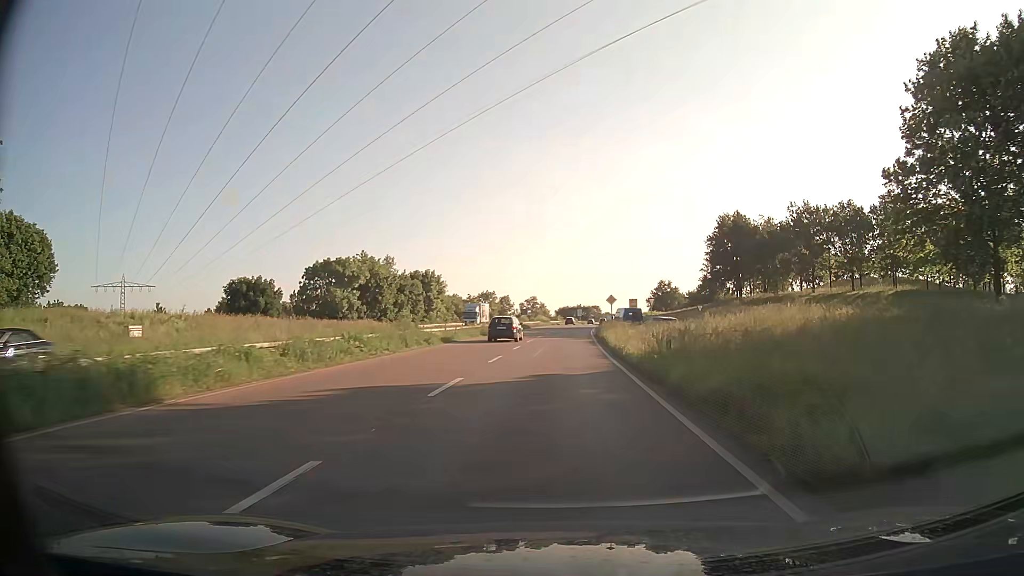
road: trunk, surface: asphalt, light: Day
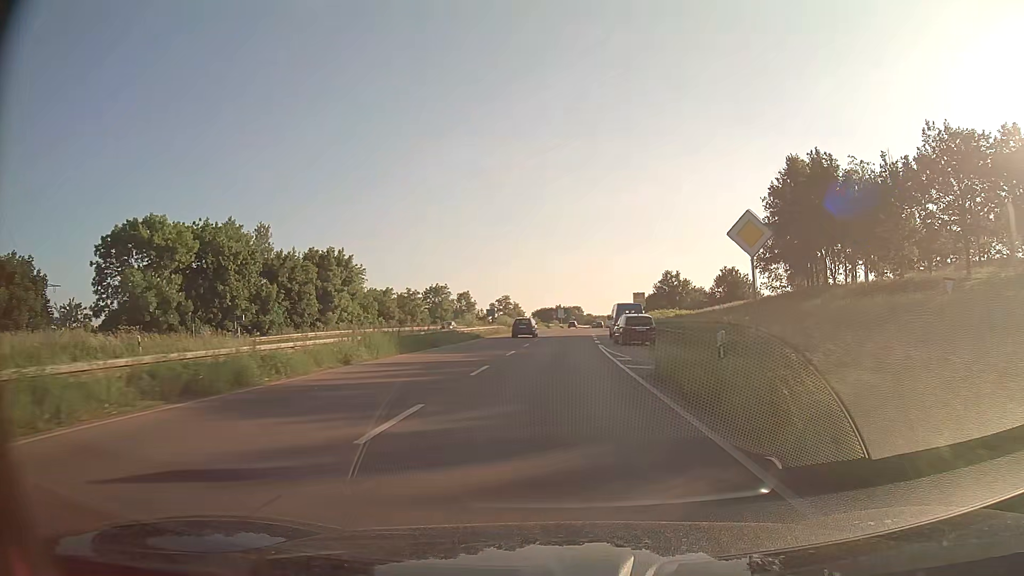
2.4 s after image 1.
(+0.6, +40.0) m; +2°
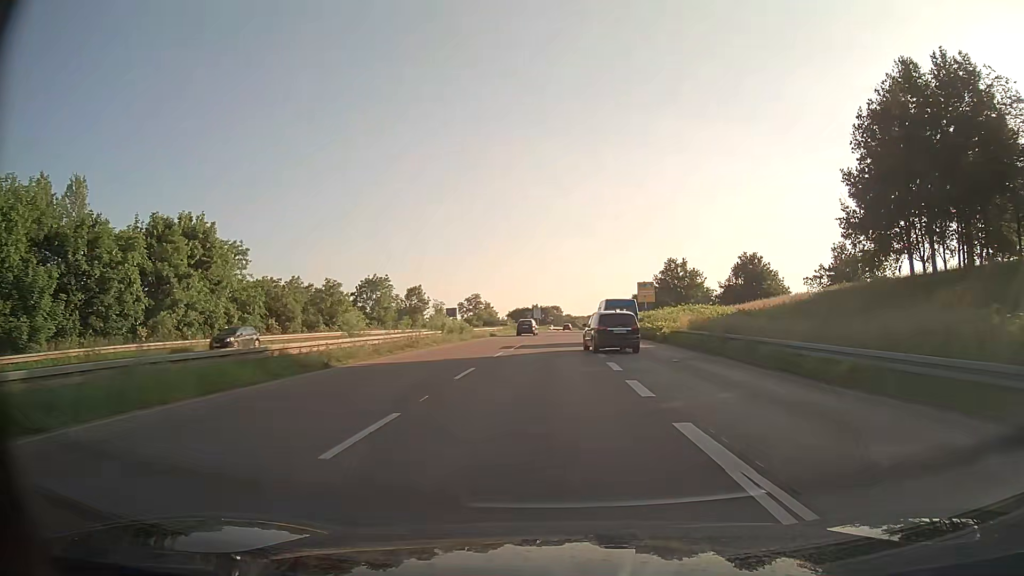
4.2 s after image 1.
(+0.4, +27.7) m; +2°
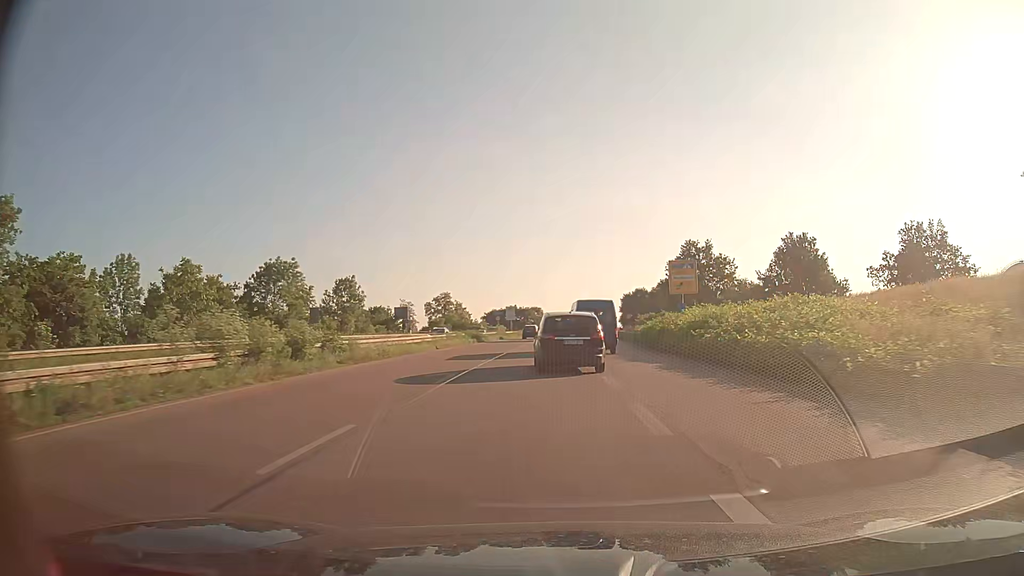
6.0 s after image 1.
(+0.3, +27.7) m; +1°
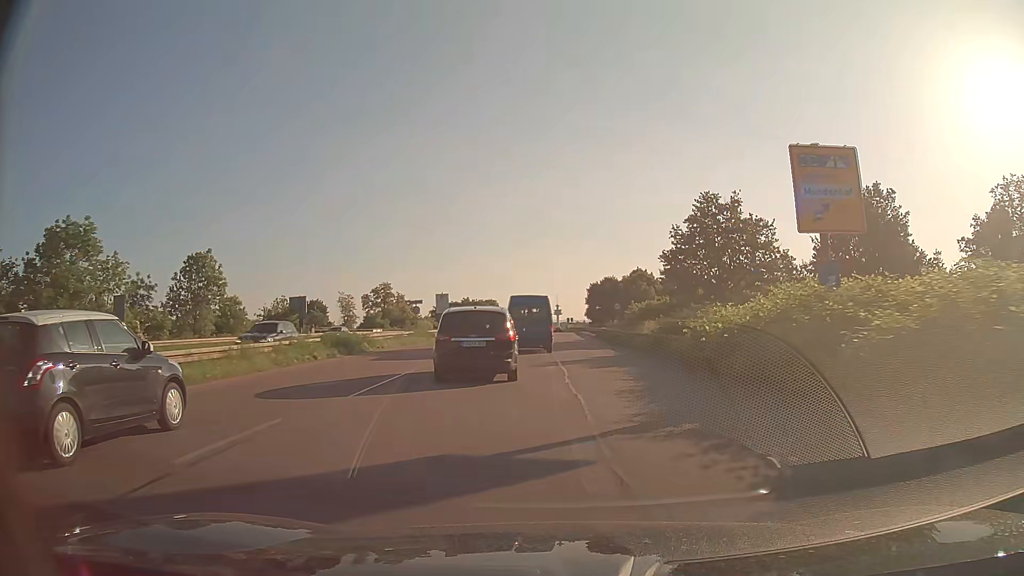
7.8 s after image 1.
(+0.8, +26.6) m; +4°
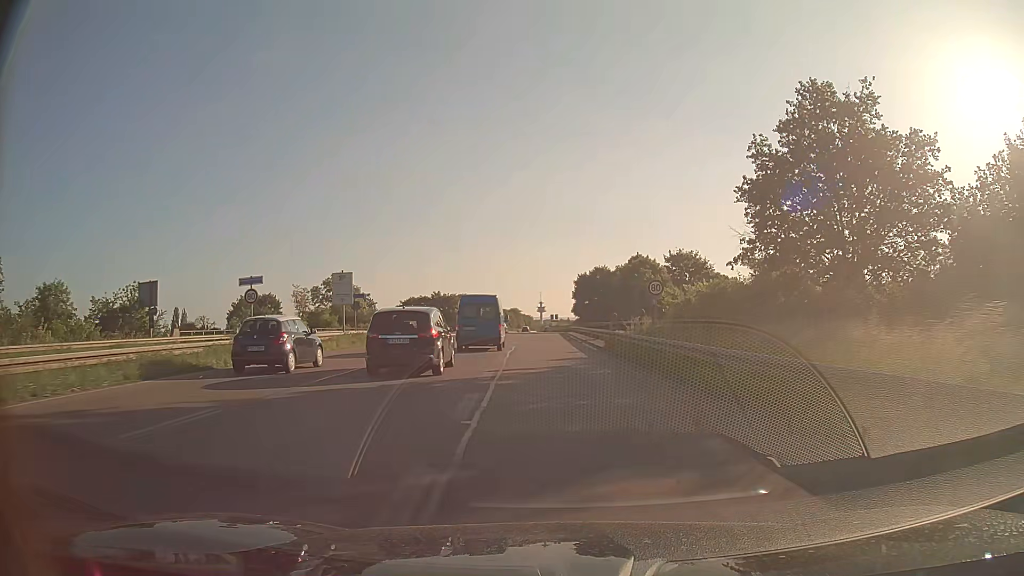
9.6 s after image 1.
(+0.4, +25.9) m; +1°
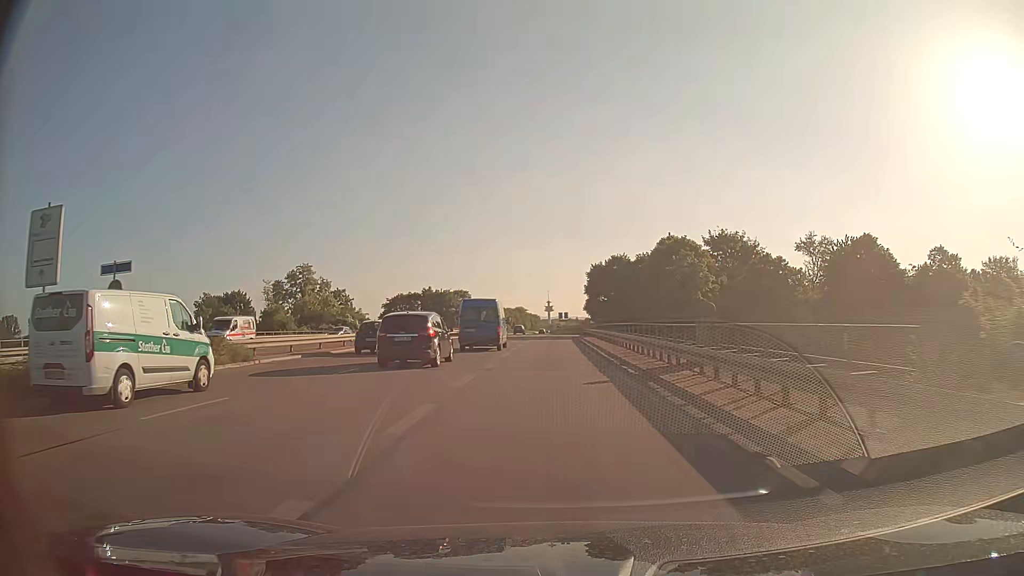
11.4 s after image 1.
(-0.1, +25.1) m; -1°
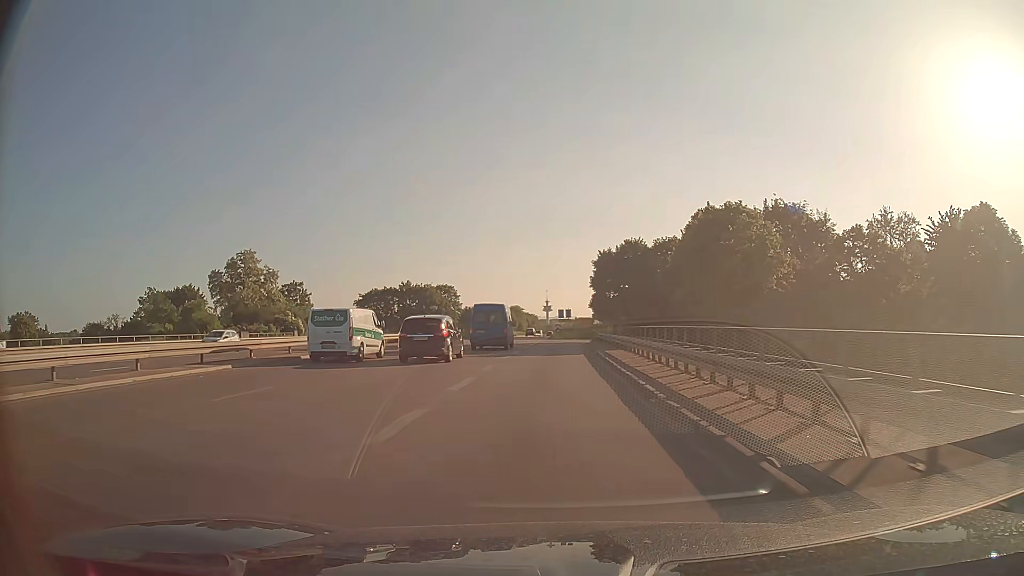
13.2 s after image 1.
(0.0, +24.3) m; 0°
(0, +10) (0, +20) (0, +30) (0, +40) (+1, +50) (+2, +60) (+4, +70) (+10, +78) (+18, +84) (+27, +88) m
